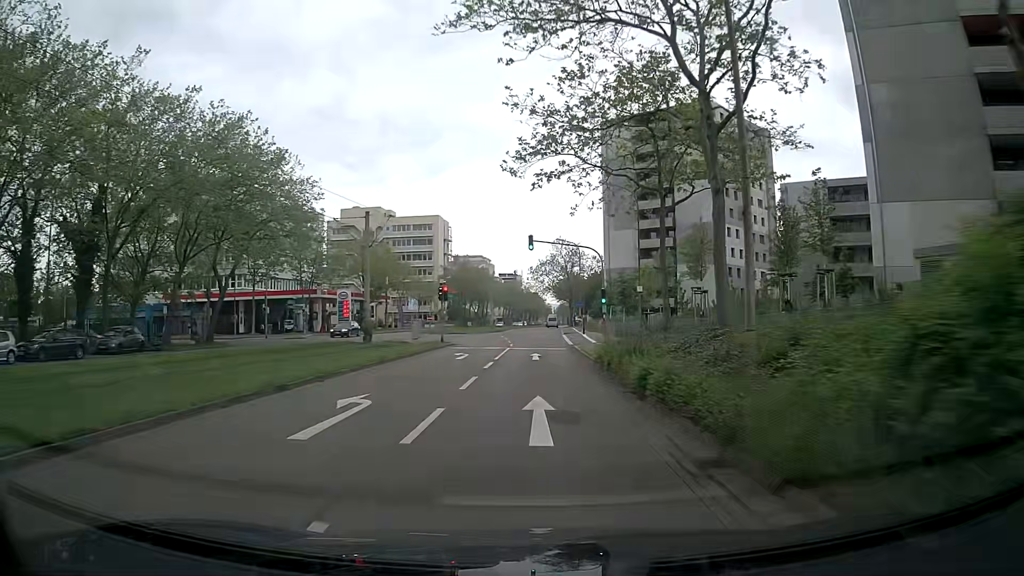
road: tertiary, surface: asphalt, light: Day
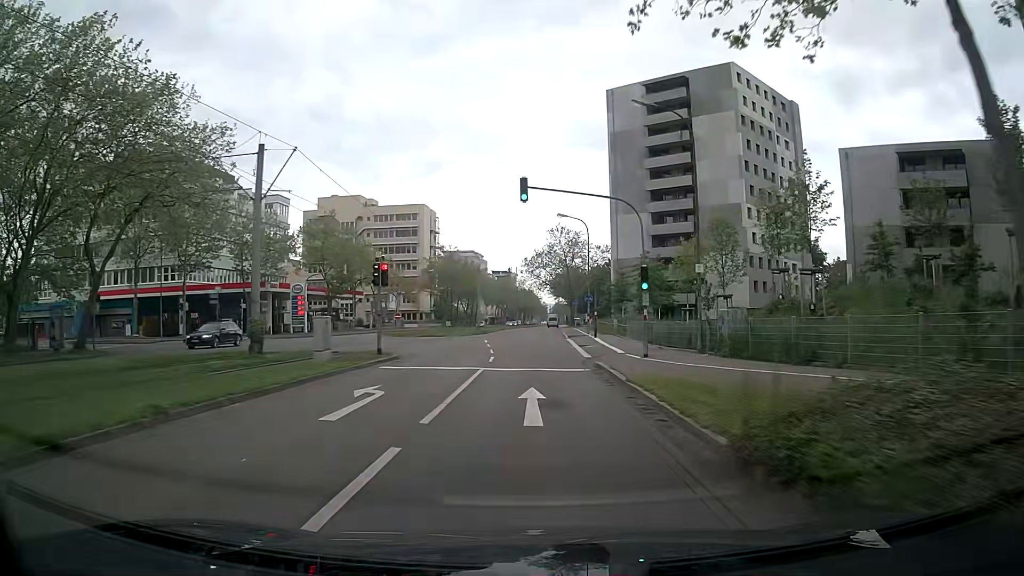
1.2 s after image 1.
(0.0, +15.3) m; 0°
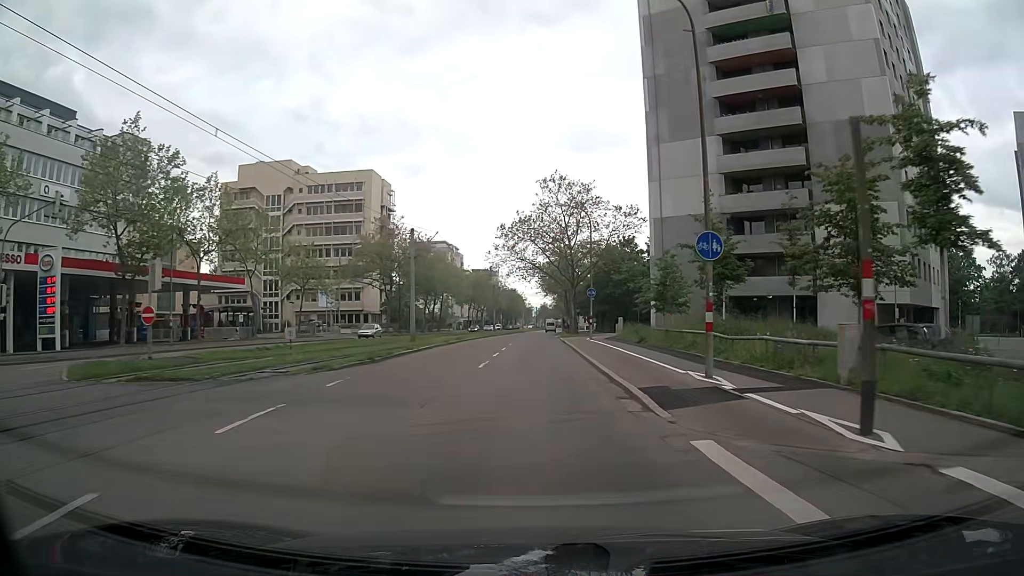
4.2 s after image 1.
(+0.4, +38.3) m; +1°
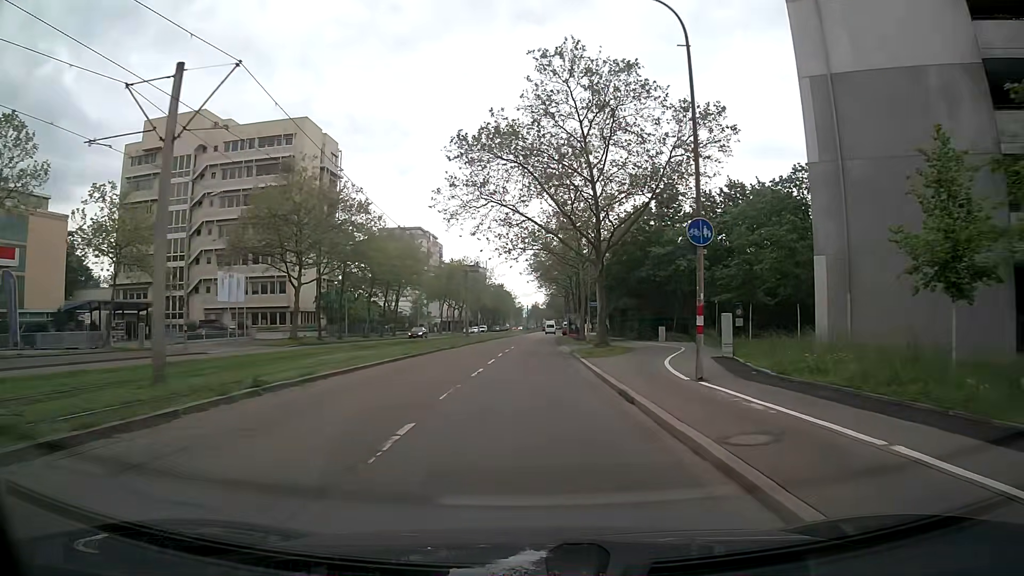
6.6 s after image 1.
(+0.3, +31.4) m; +1°
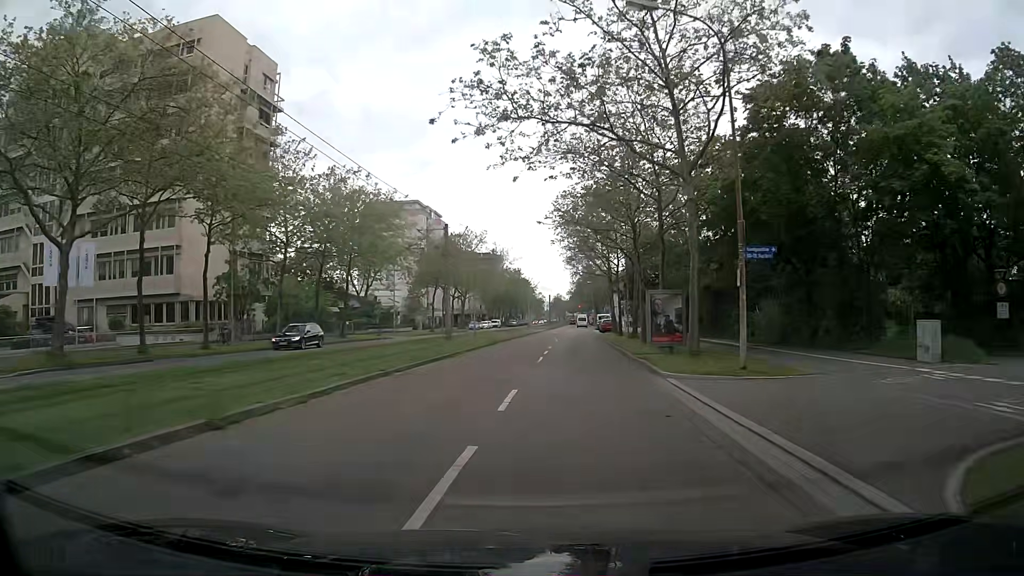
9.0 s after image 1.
(-0.4, +31.5) m; -2°
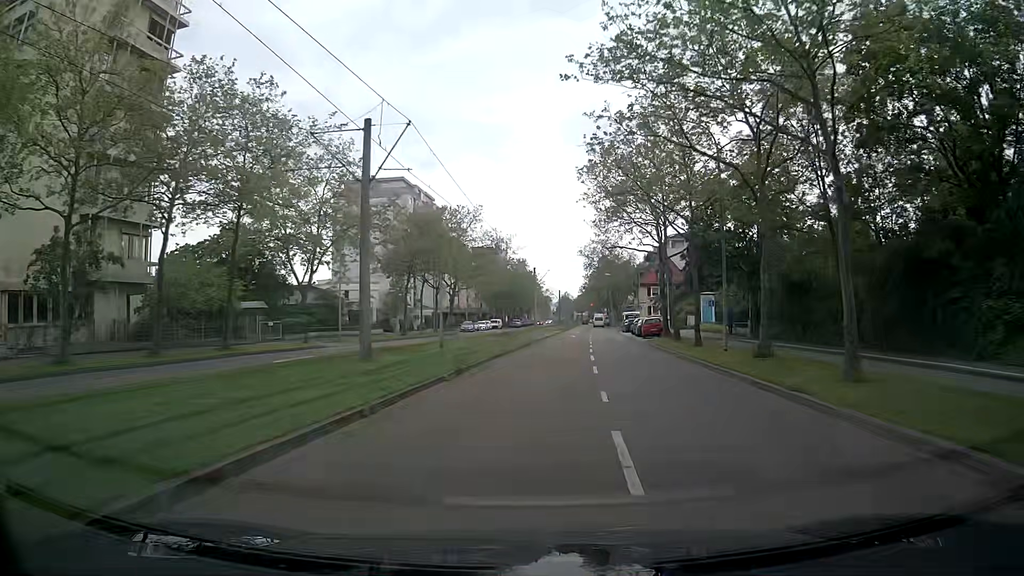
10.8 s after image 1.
(0.0, +22.9) m; 0°
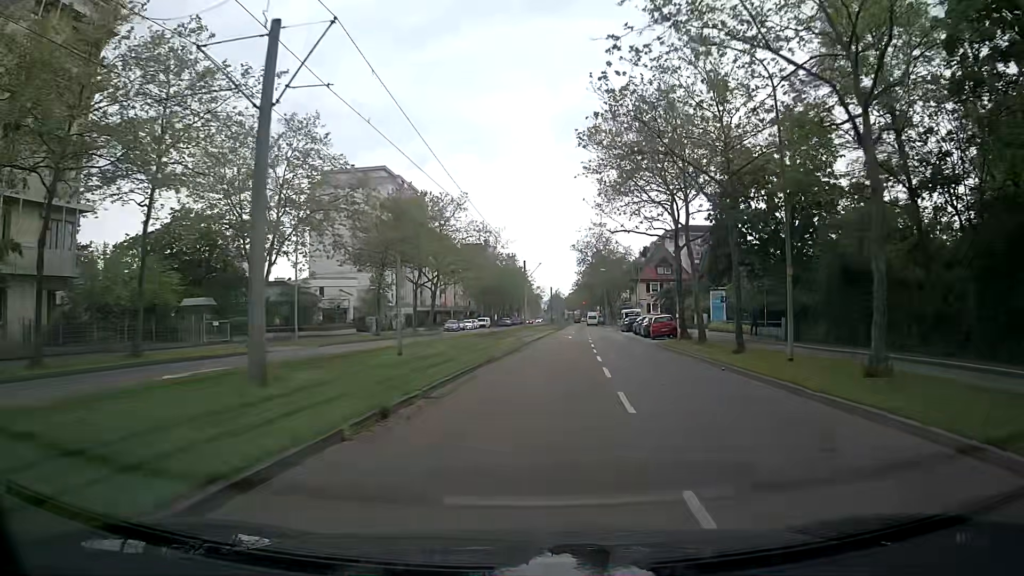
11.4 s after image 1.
(+0.1, +7.5) m; +2°
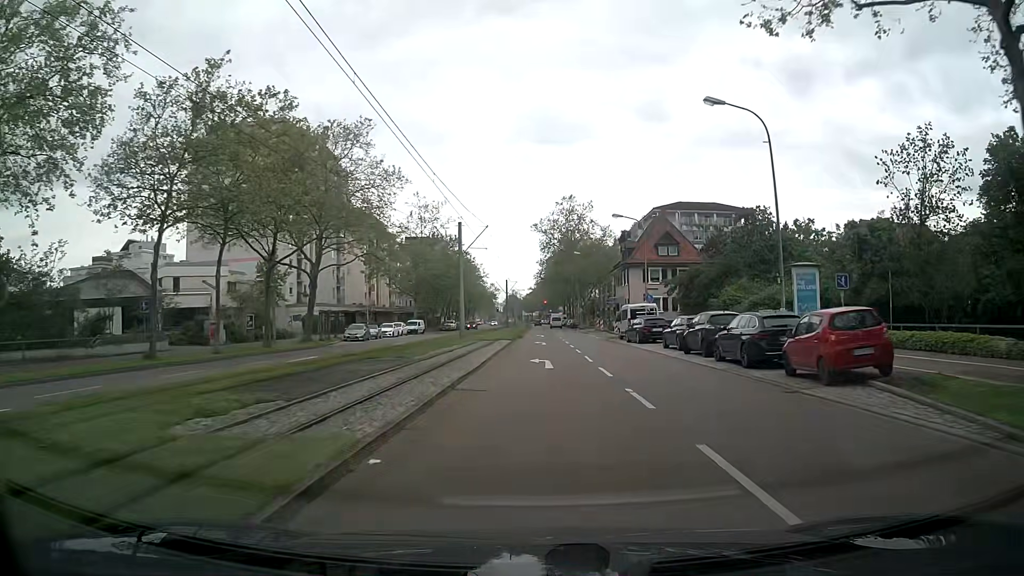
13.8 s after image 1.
(+0.7, +29.7) m; +3°
(0, +10) (0, +20) (+1, +30) (+1, +40) (+1, +50) (+1, +60) (+2, +70) (+2, +80) (+2, +90) (+2, +100) m
